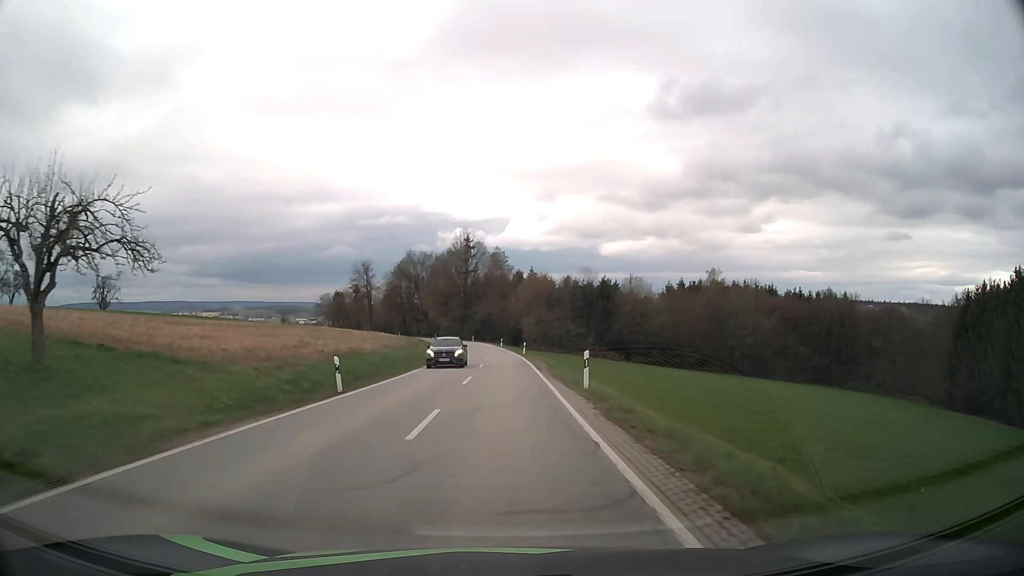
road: secondary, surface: asphalt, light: Day
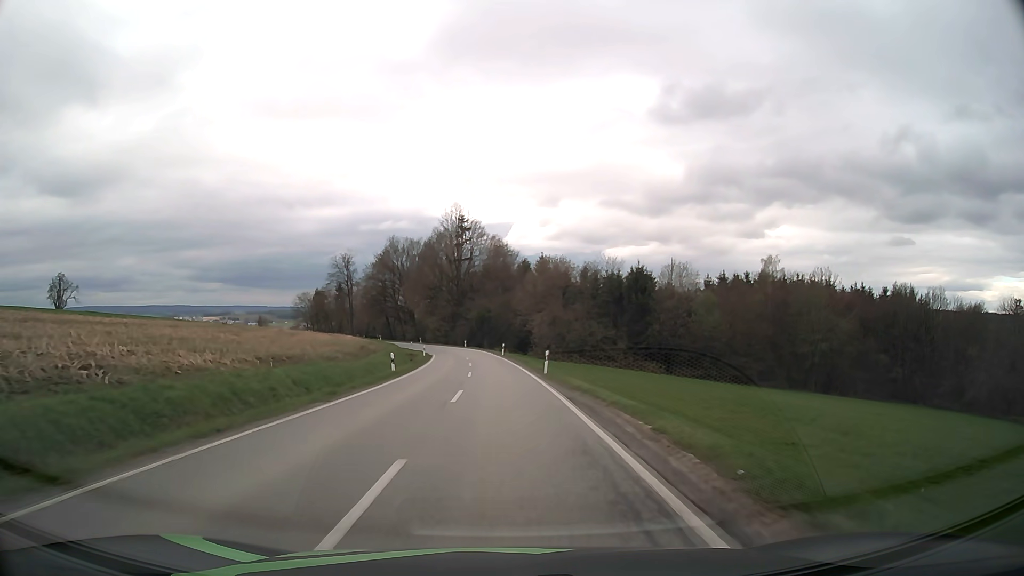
(0.0, +29.4) m; 0°
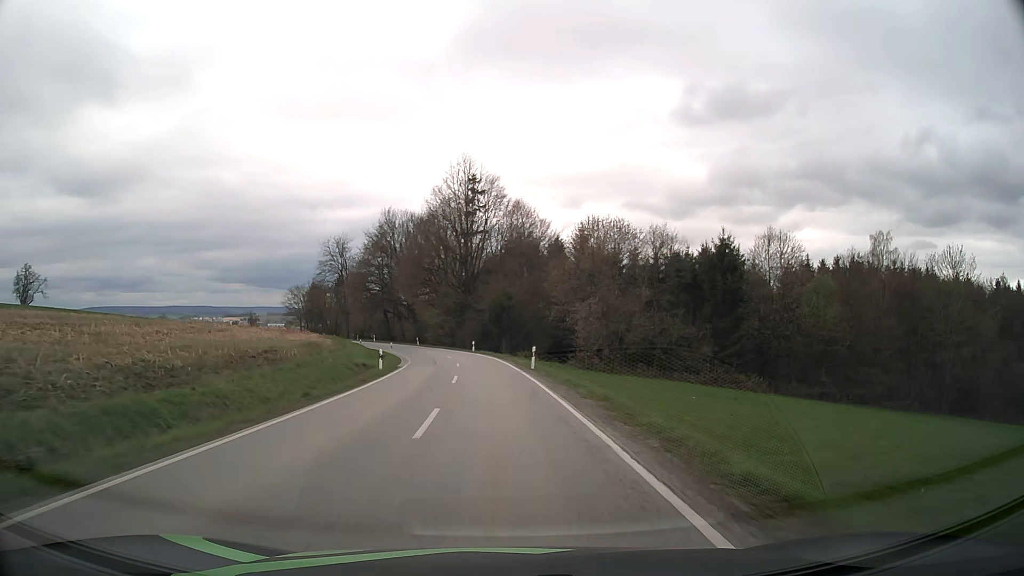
(-0.3, +29.4) m; -2°
(0, +10) (0, +20) (-1, +30) (-2, +40) (-3, +50) (-5, +60) (-8, +69) (-11, +79) (-14, +88) (-18, +97) m
